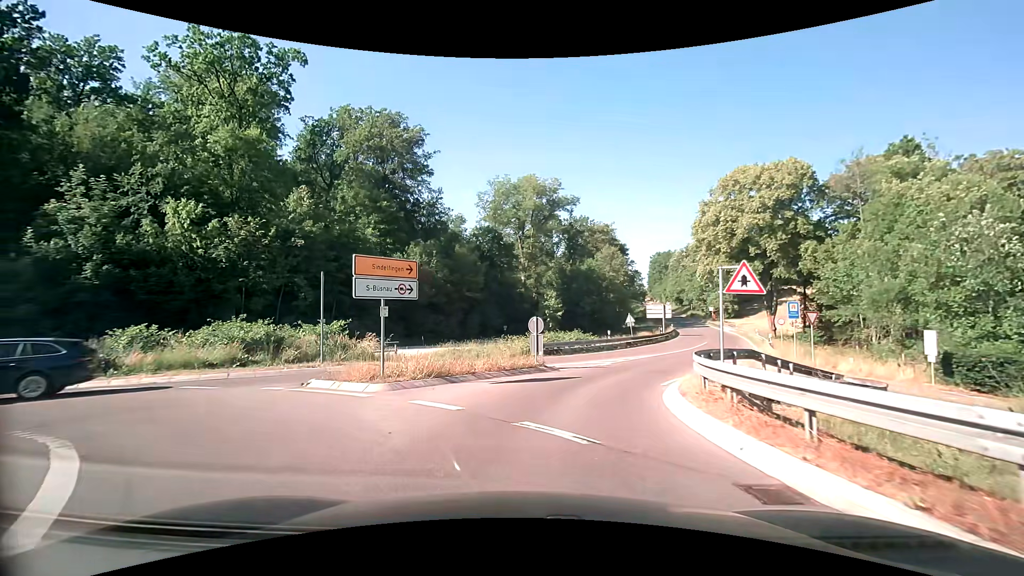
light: Day
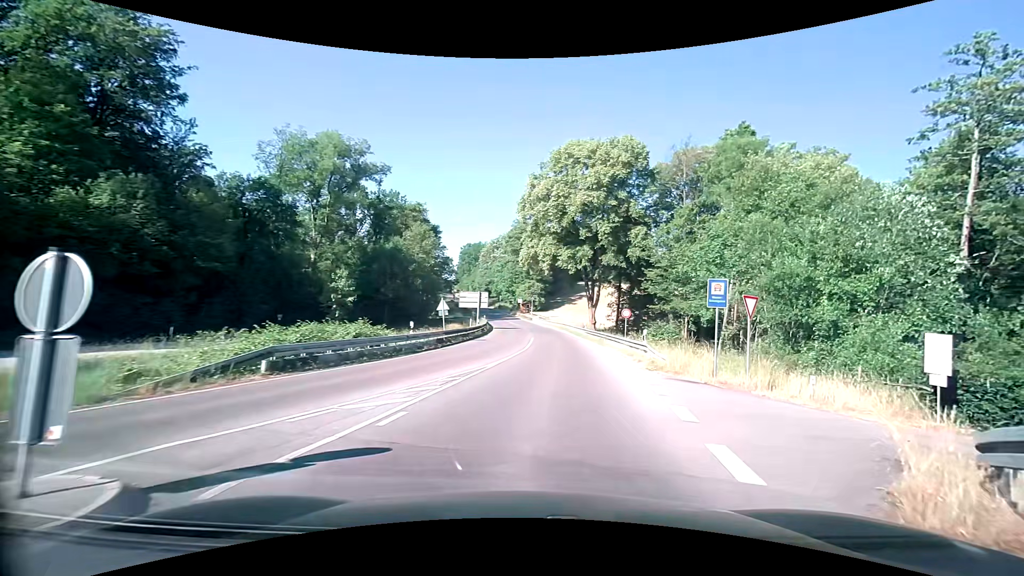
(+1.5, +14.1) m; +22°
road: secondary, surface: asphalt
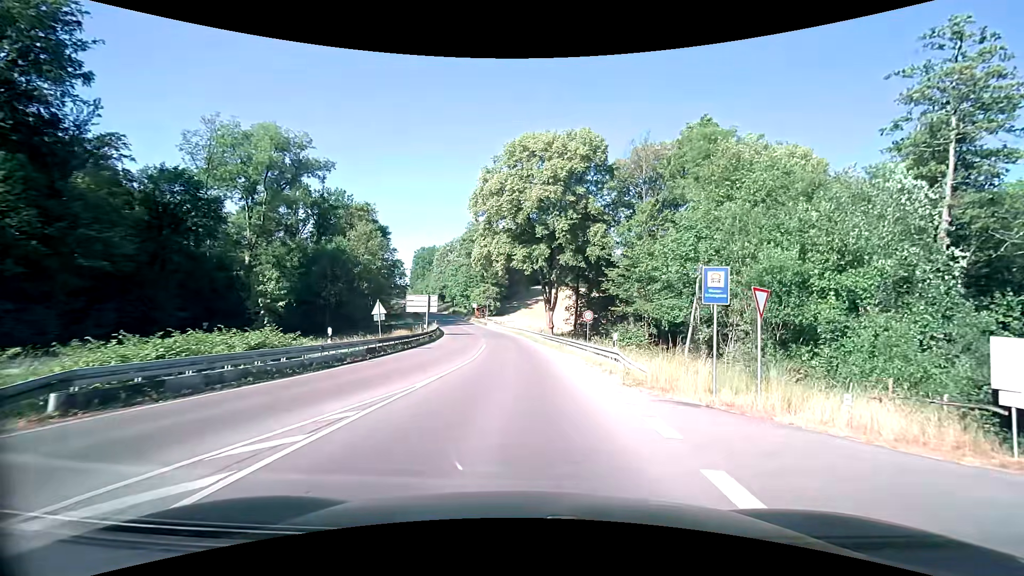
(+0.3, +4.3) m; +6°
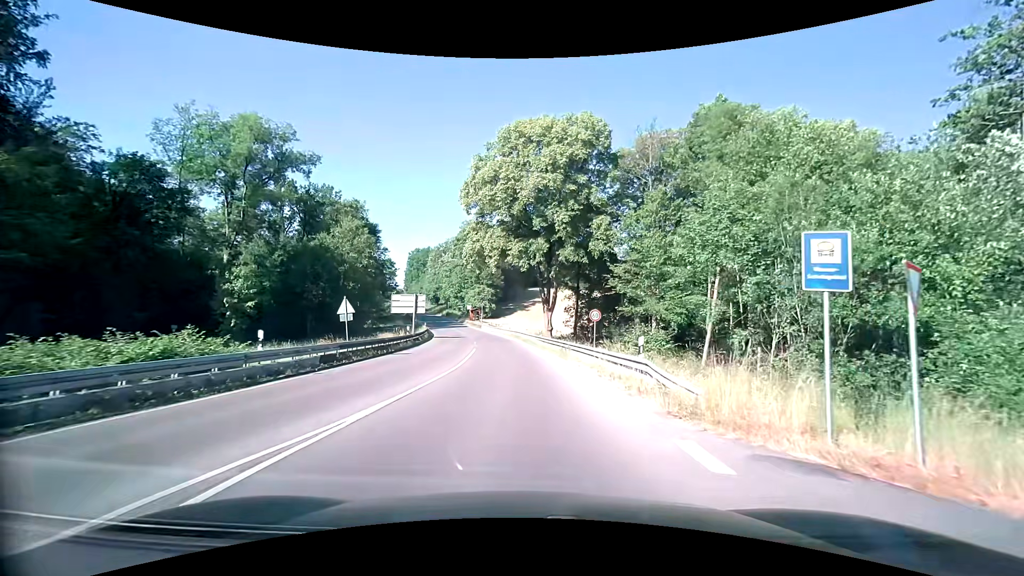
(0.0, +4.7) m; 0°
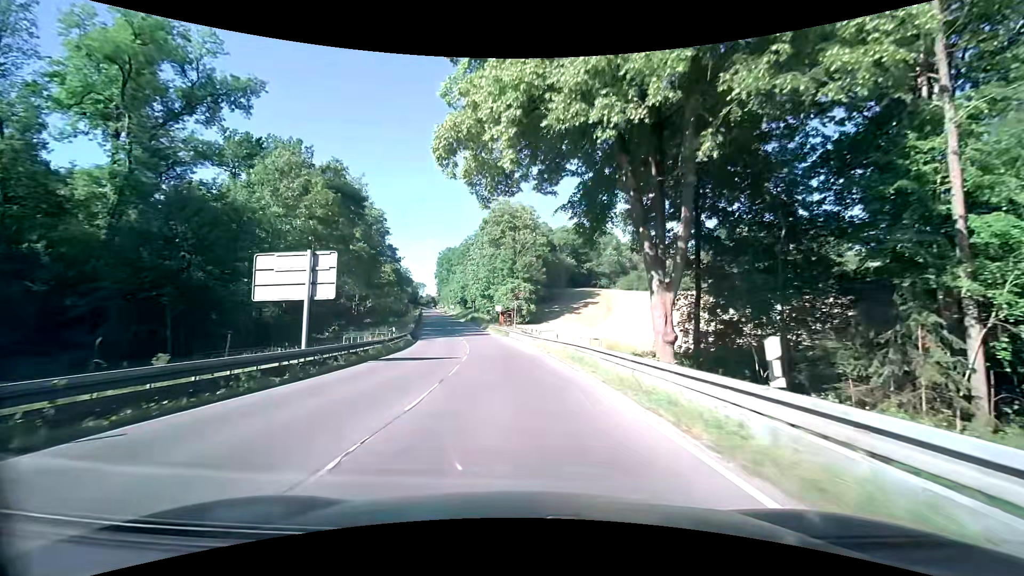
(-1.1, +32.1) m; -5°
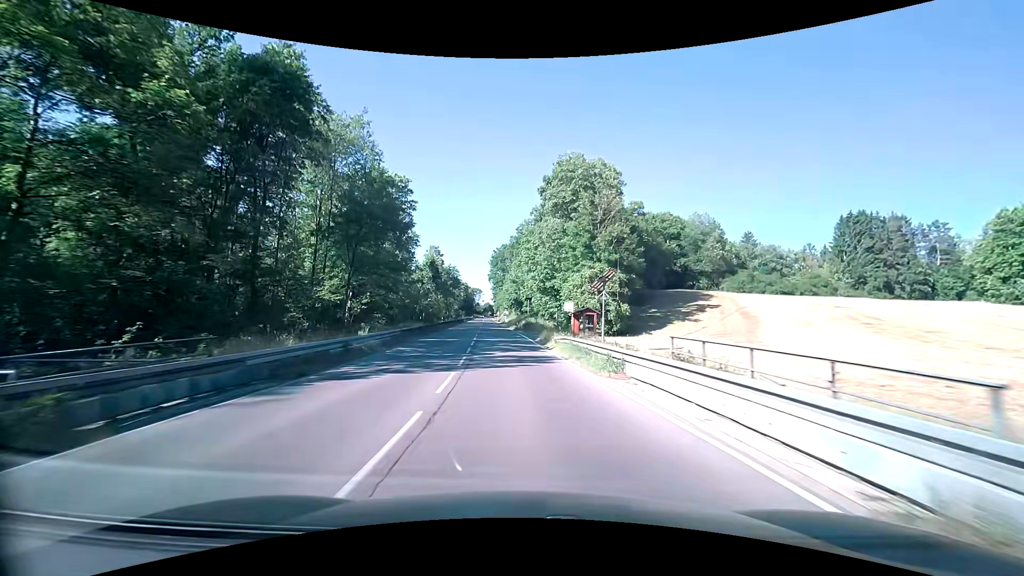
(-2.5, +35.0) m; -7°
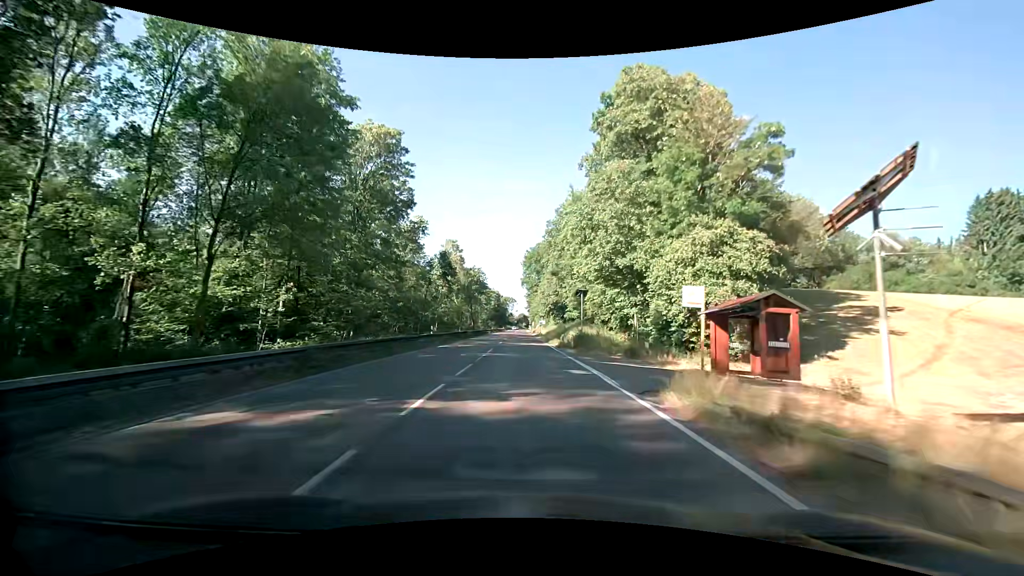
(-1.2, +26.7) m; -5°
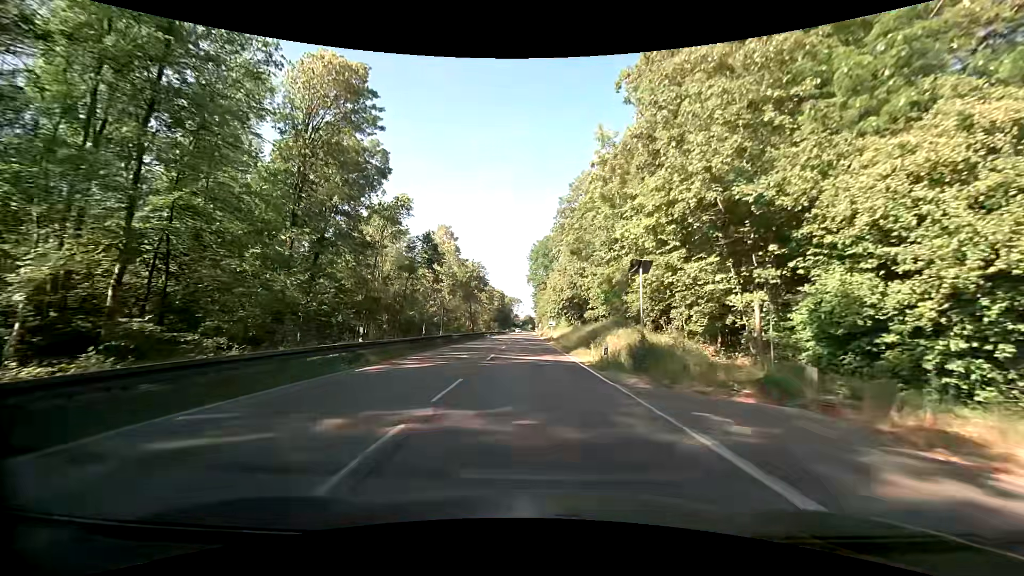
(-0.2, +16.6) m; -1°
(0, +10) (0, +20) (0, +30) (0, +40) (0, +50) (0, +60) (0, +70) (+1, +80) (+1, +90) (+1, +100) m
